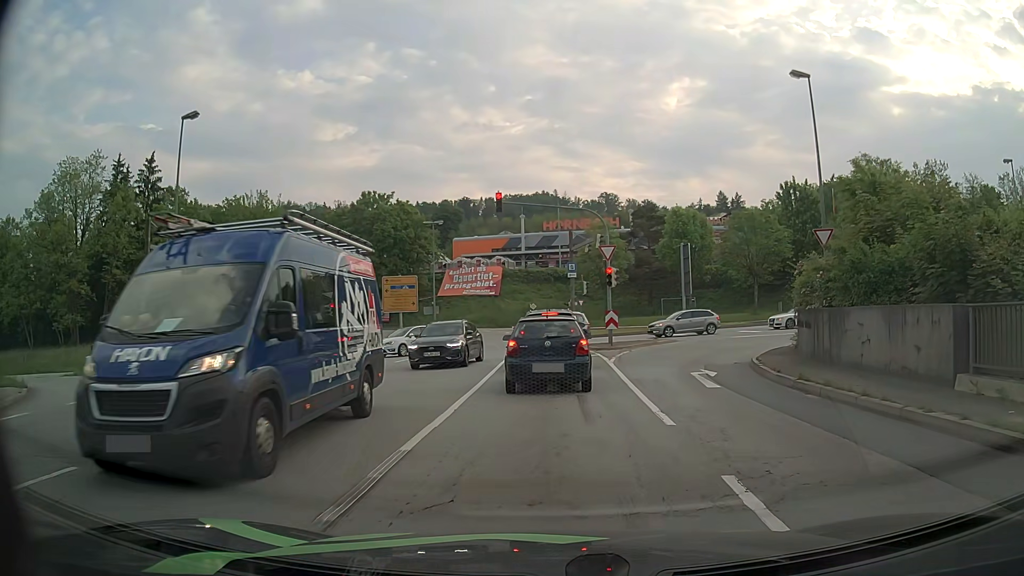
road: primary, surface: asphalt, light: Day
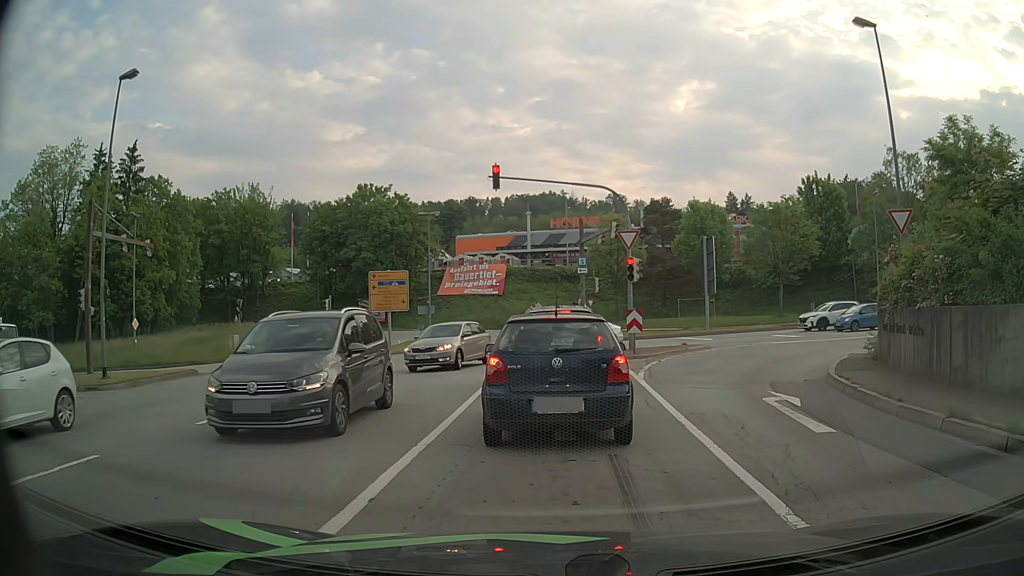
(0.0, +5.2) m; 0°
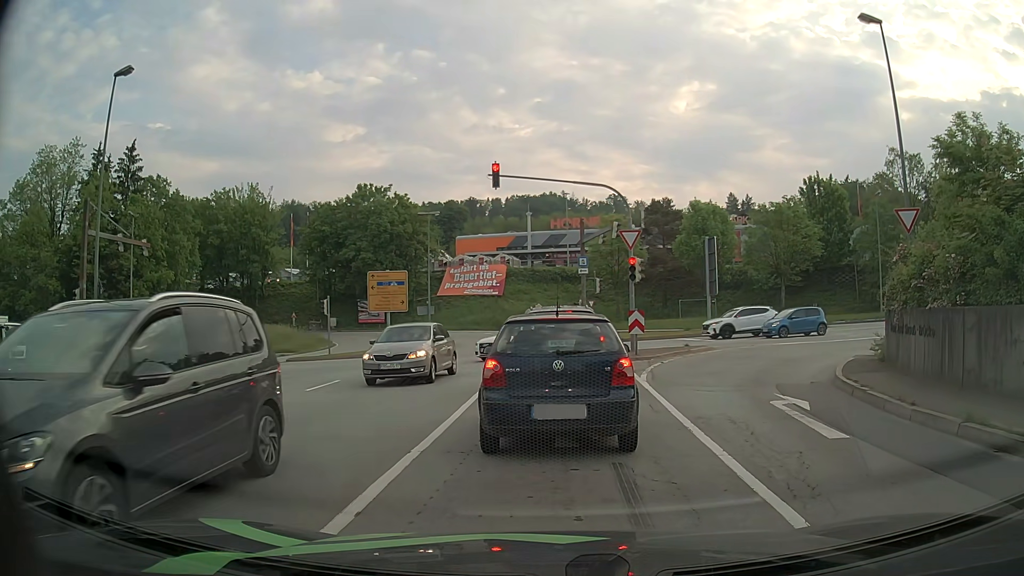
(0.0, +0.4) m; 0°
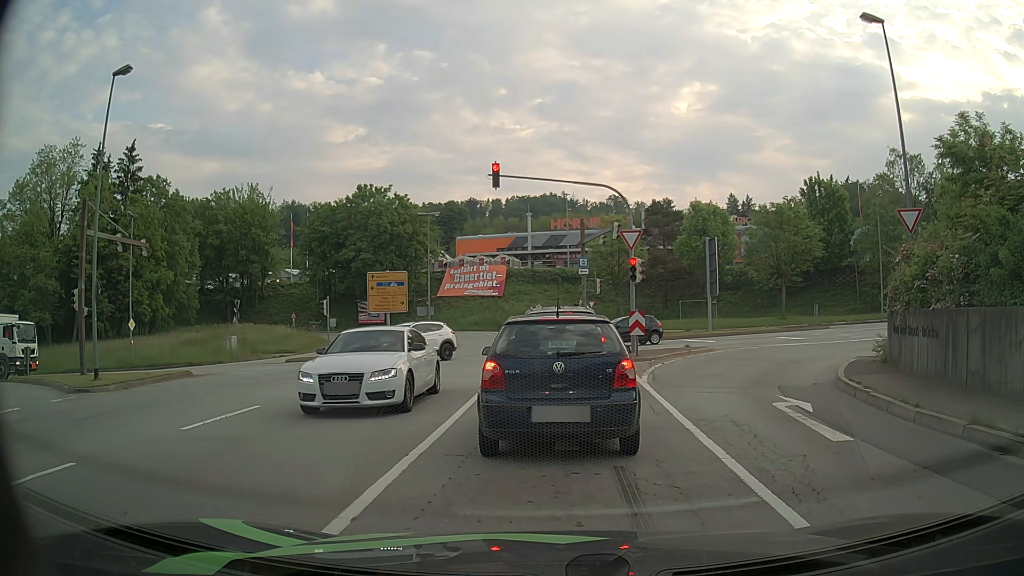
(0.0, +0.2) m; 0°
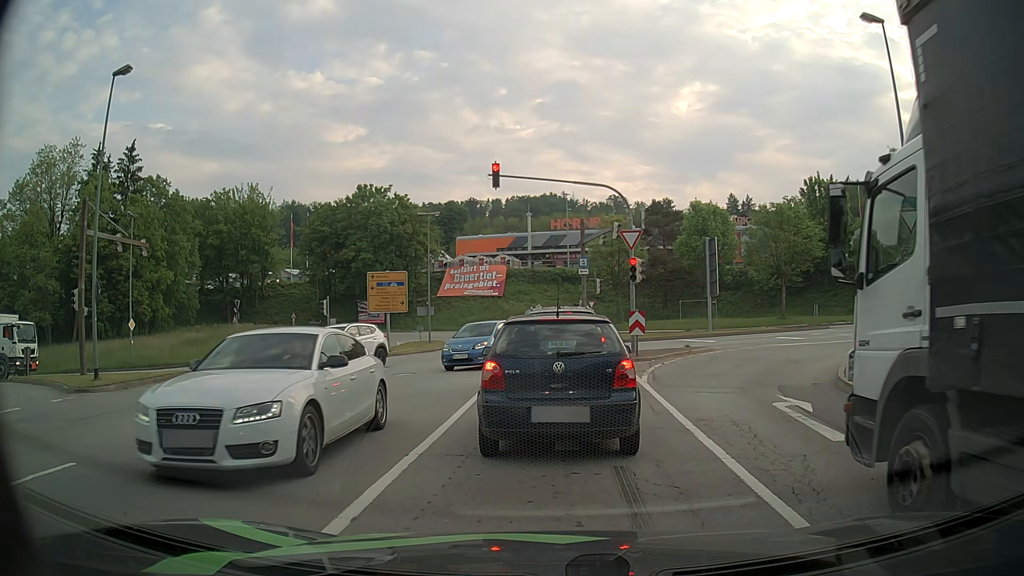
(0.0, 0.0) m; 0°
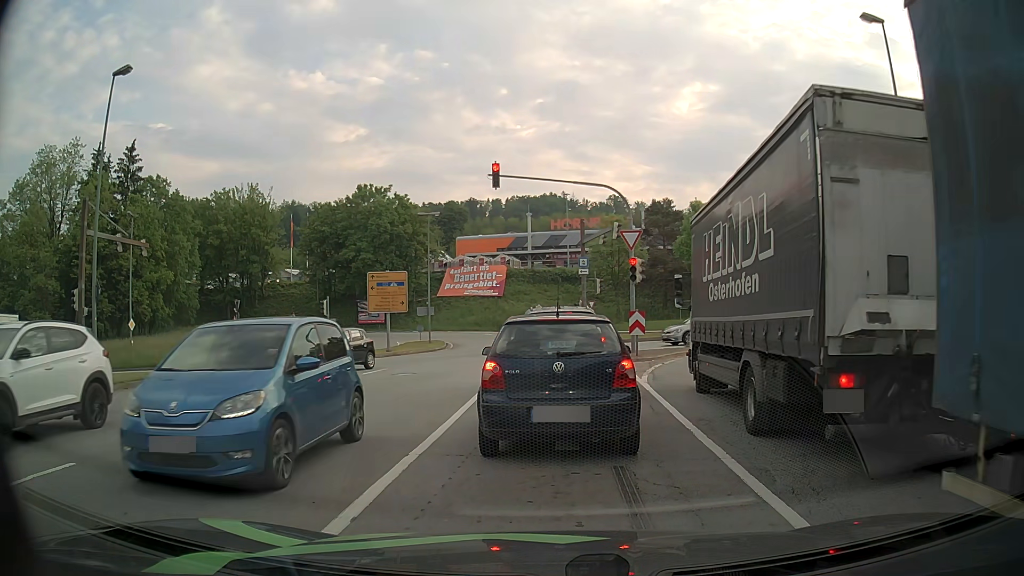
(0.0, 0.0) m; 0°
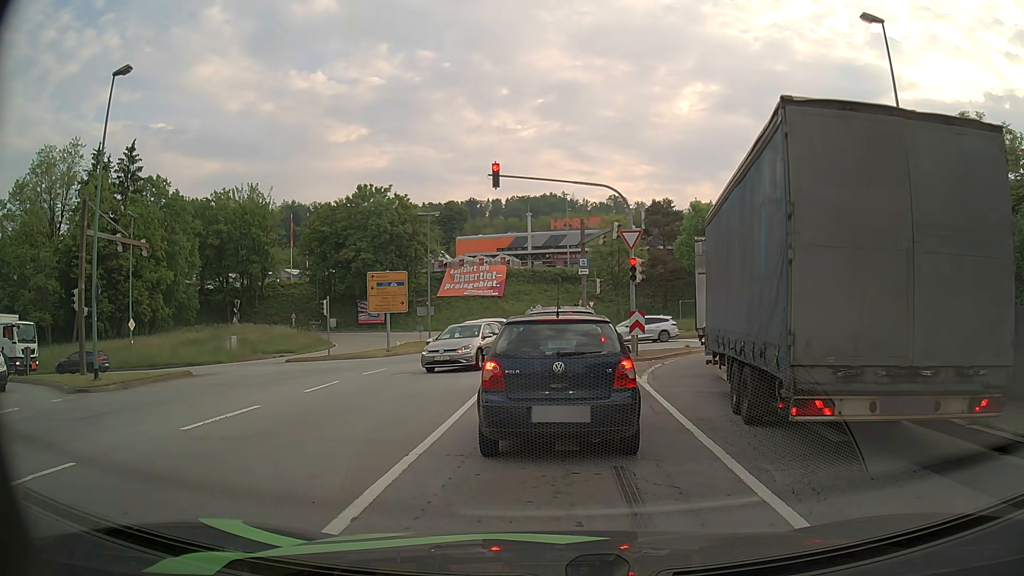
(0.0, 0.0) m; 0°
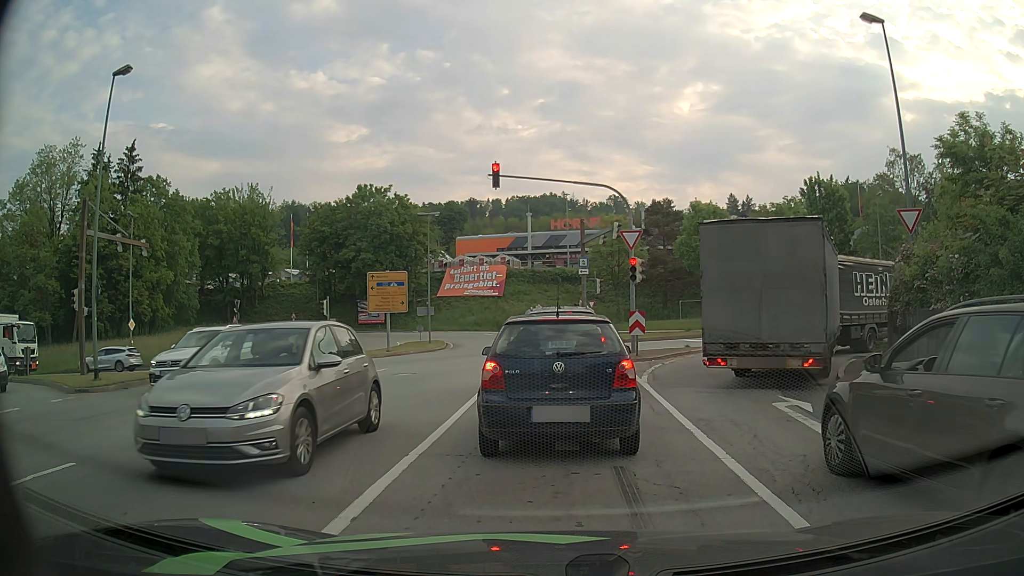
(0.0, 0.0) m; 0°
(0, +10) (0, +20) (-1, +30) (-3, +40) (-4, +50) (-7, +59) (-13, +68) (-21, +73) (-31, +76) (-40, +76) m
